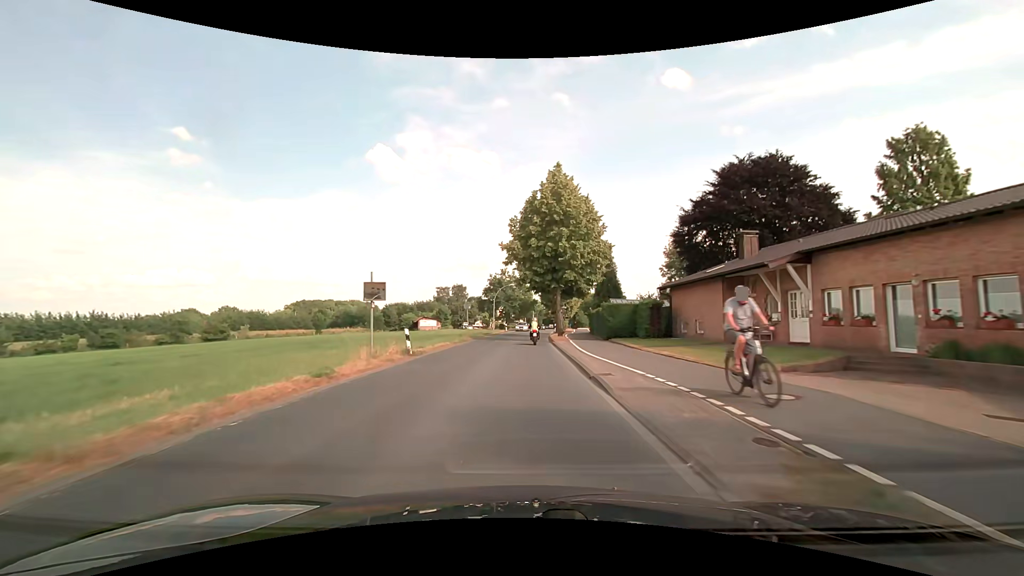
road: tertiary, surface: asphalt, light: Day
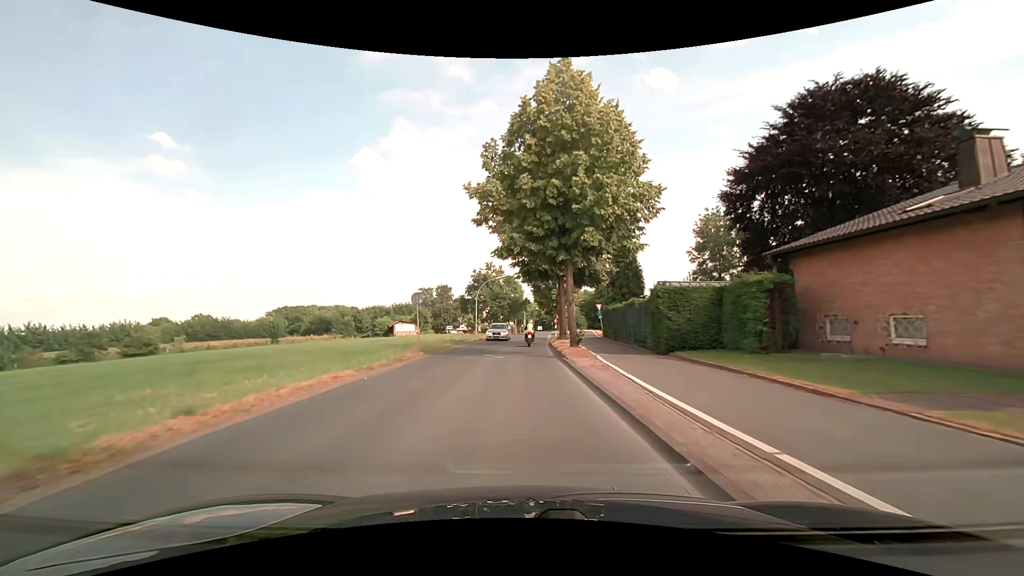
(+0.3, +15.2) m; +2°
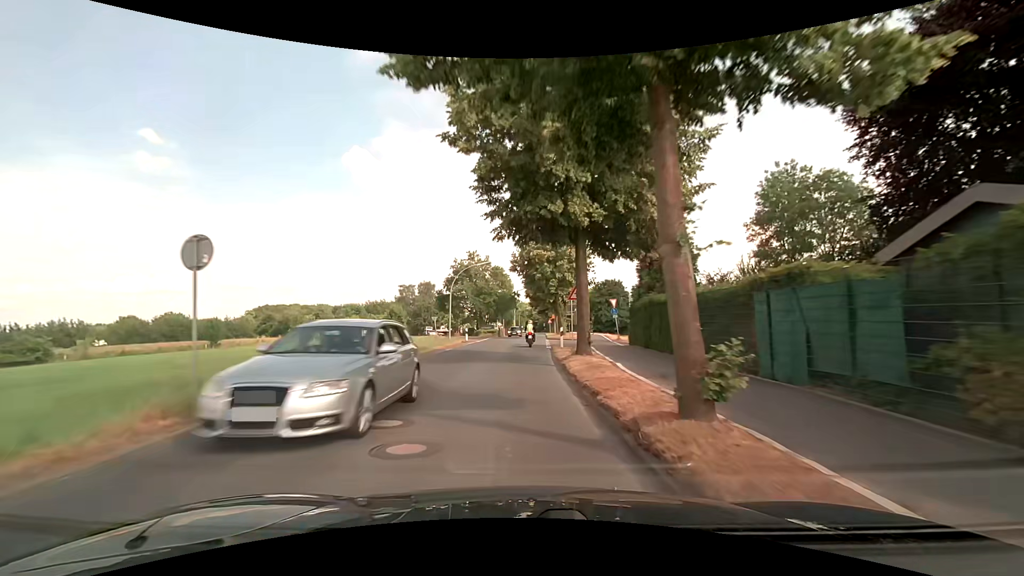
(+0.1, +15.2) m; +1°
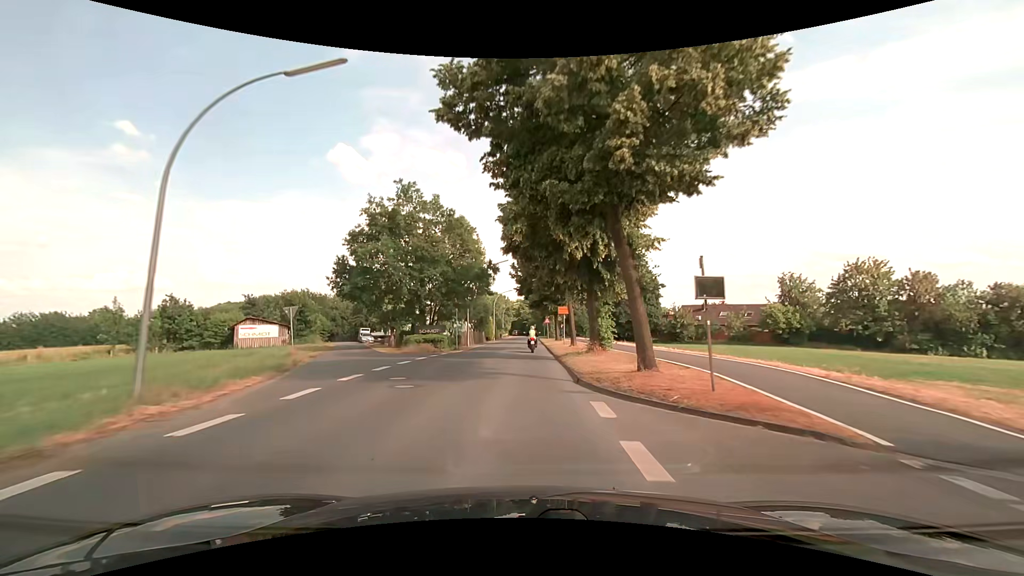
(+0.7, +38.0) m; +1°
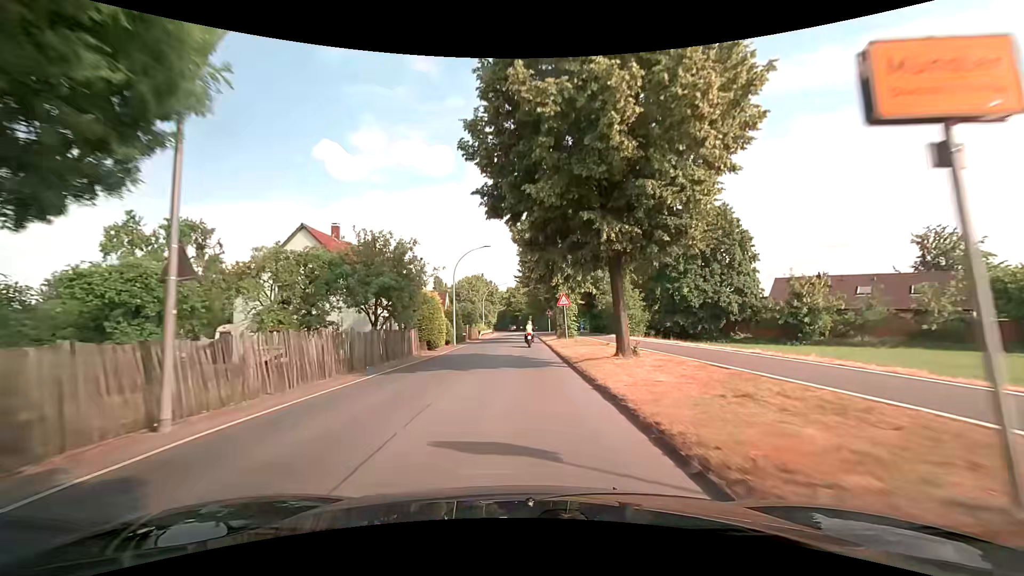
(+0.6, +38.3) m; +1°
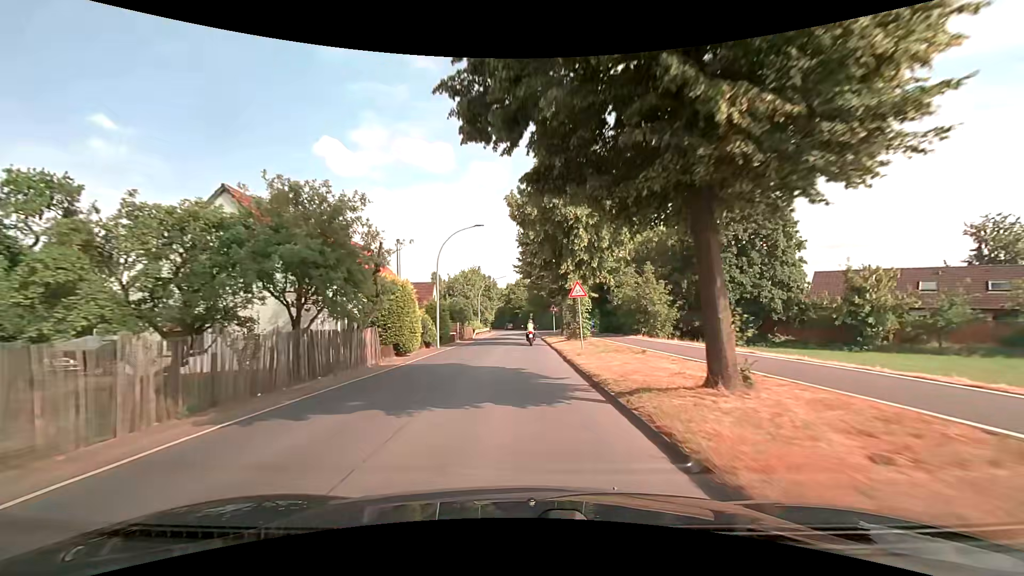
(0.0, +7.7) m; 0°
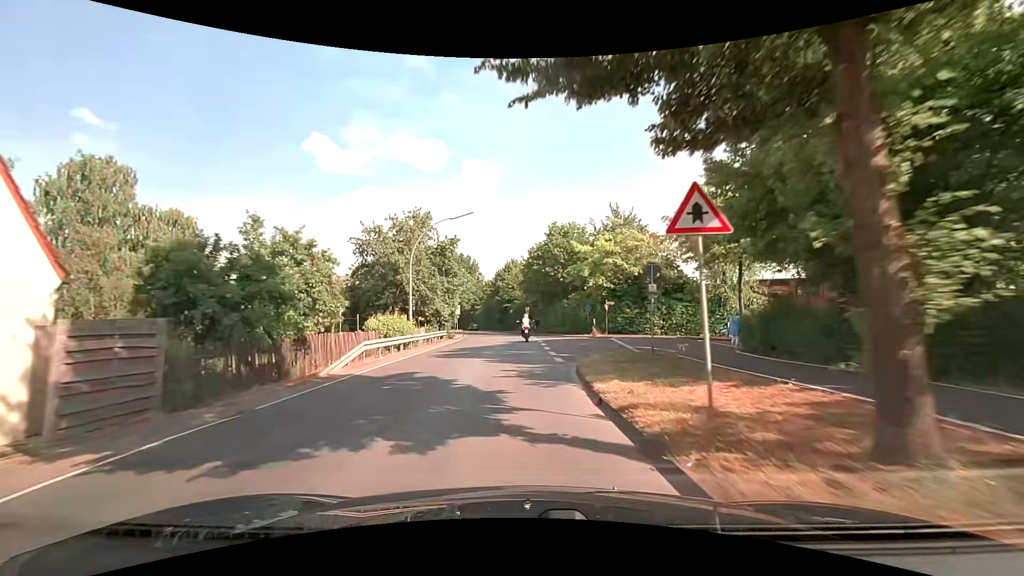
(+0.4, +38.3) m; +1°
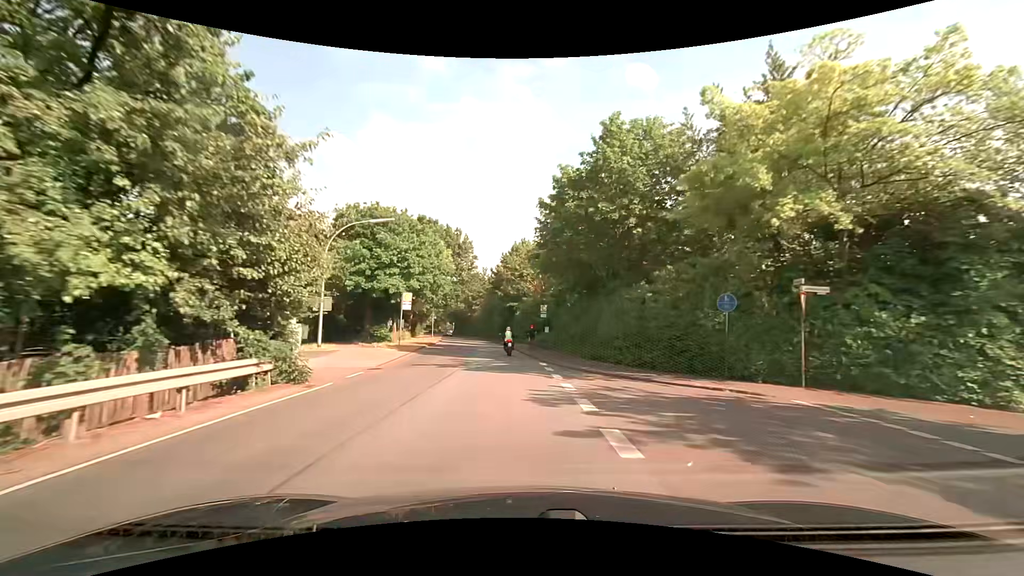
(0.0, +30.4) m; -1°
(0, +10) (0, +20) (-1, +30) (-2, +40) (-3, +50) (-4, +60) (-6, +70) (-8, +79) (-10, +89) (-12, +99) m
